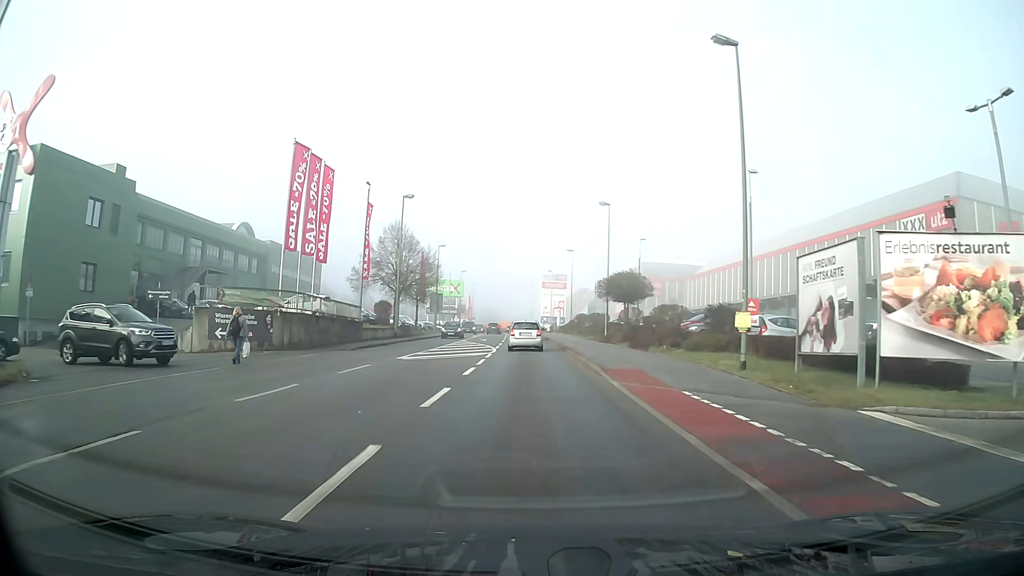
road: tertiary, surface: asphalt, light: Day
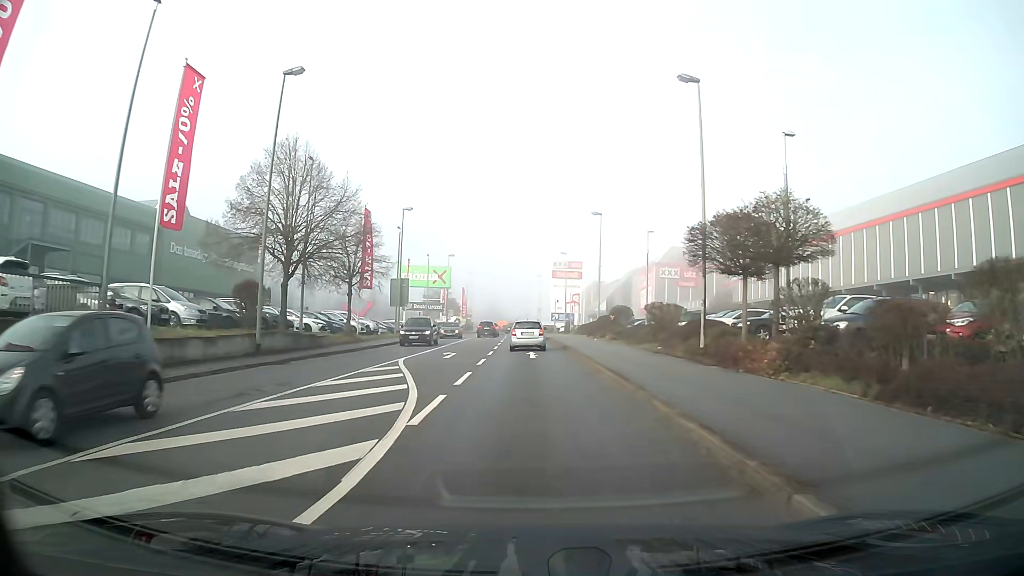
(-0.2, +25.6) m; -1°
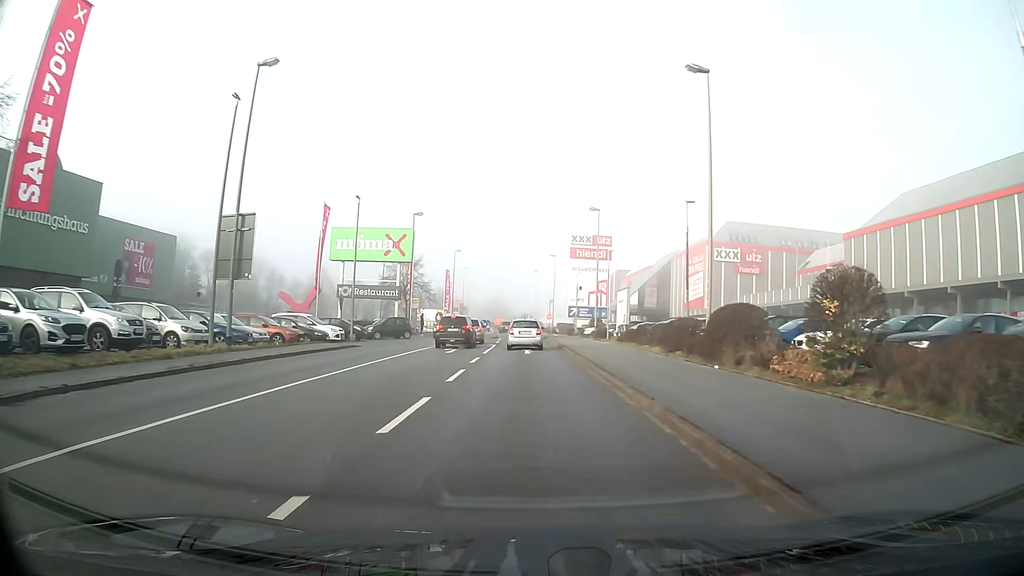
(-0.1, +31.4) m; -1°
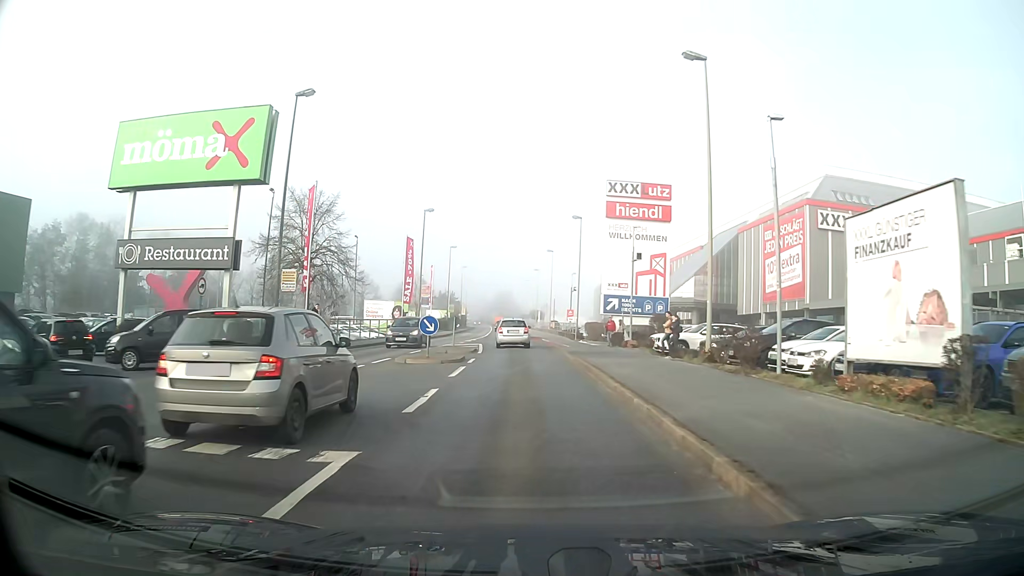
(-0.2, +31.1) m; -1°
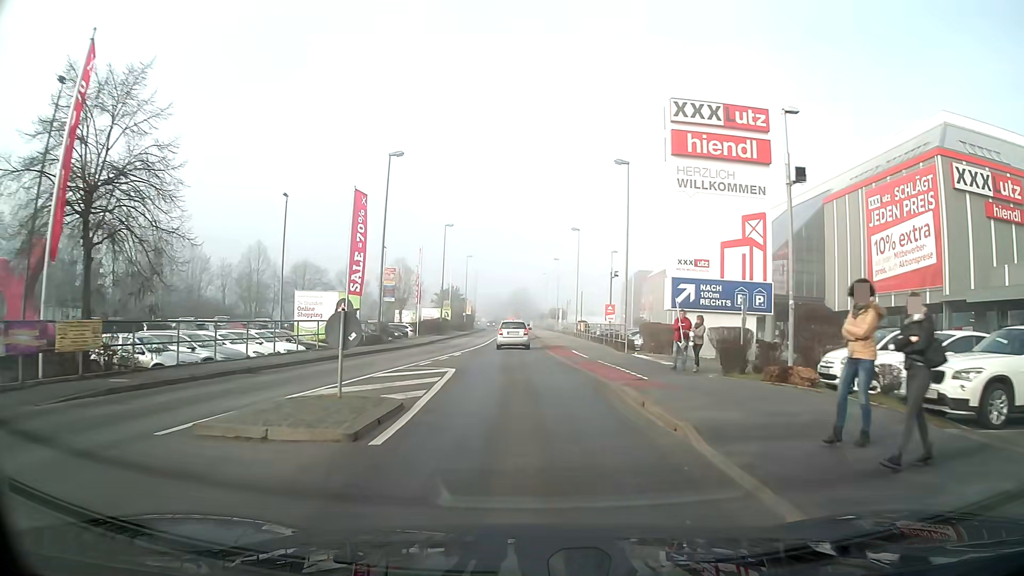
(-0.3, +19.6) m; -2°
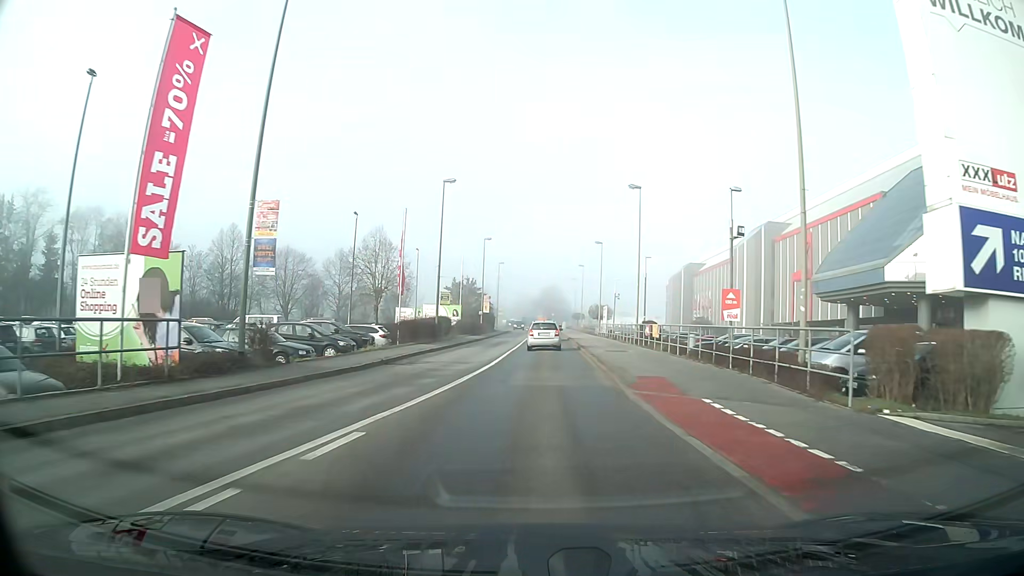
(-0.5, +20.4) m; -2°
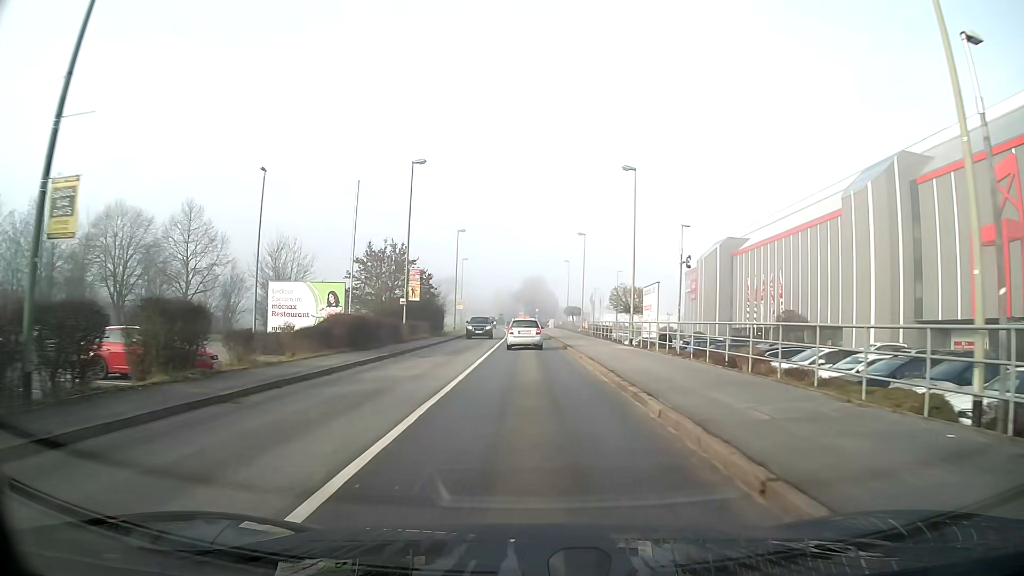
(+0.5, +34.8) m; +1°
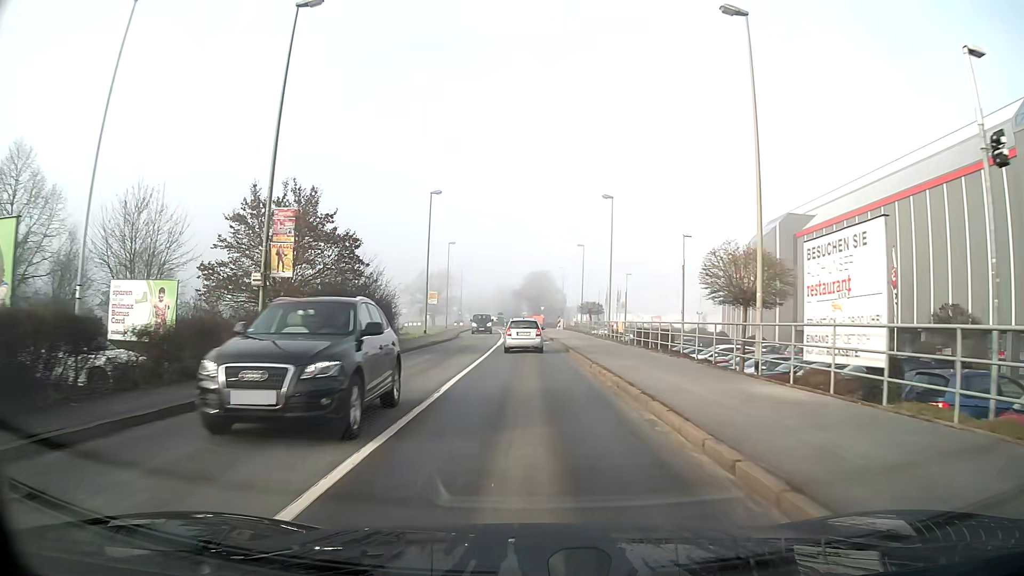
(-0.1, +20.8) m; 0°
(0, +10) (0, +20) (0, +30) (0, +40) (-1, +50) (-1, +60) (-1, +70) (-1, +80) (-1, +90) (-2, +100) m
